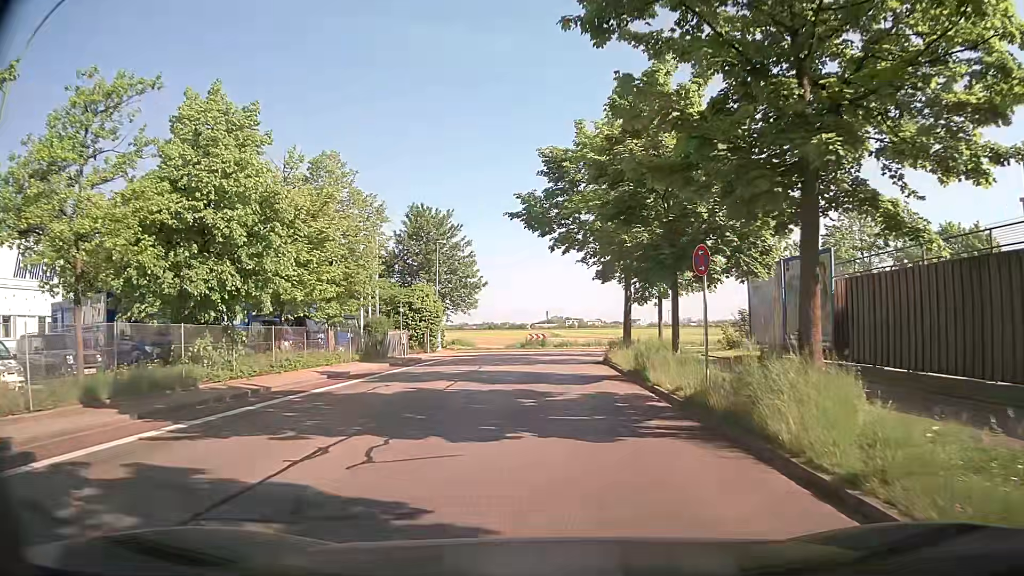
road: tertiary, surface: asphalt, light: Day
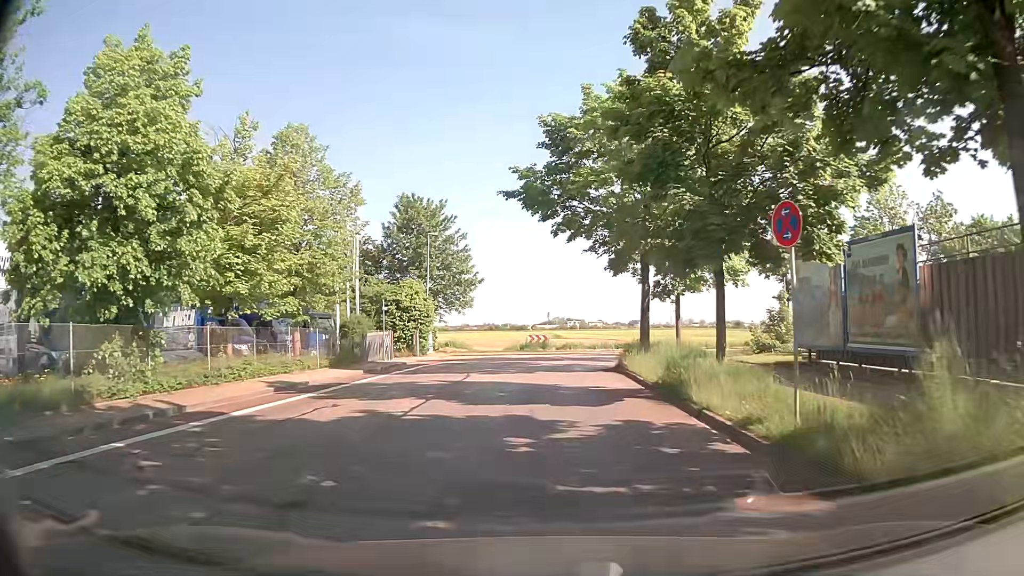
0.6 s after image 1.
(0.0, +4.7) m; 0°
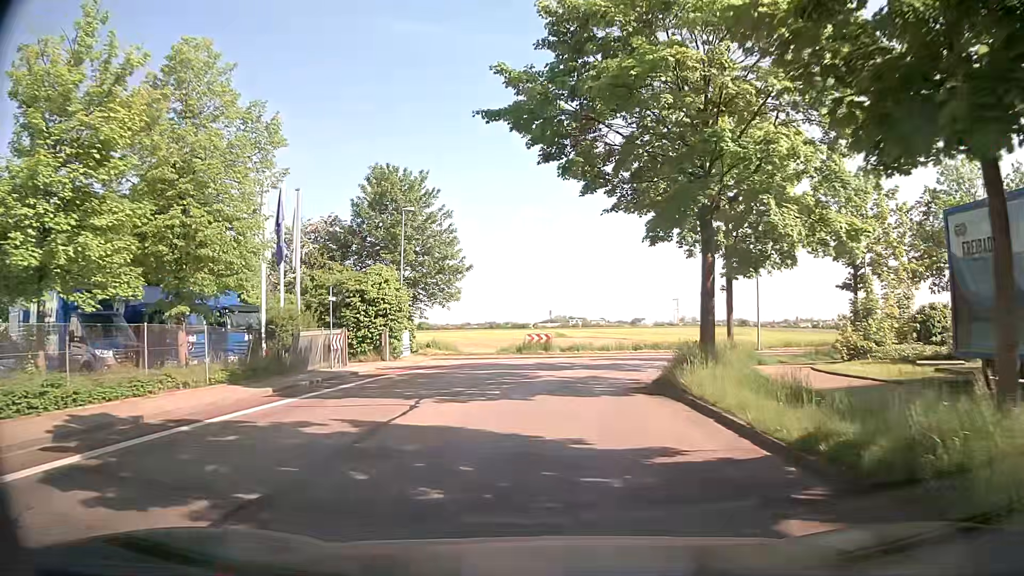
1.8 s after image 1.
(0.0, +9.2) m; -1°
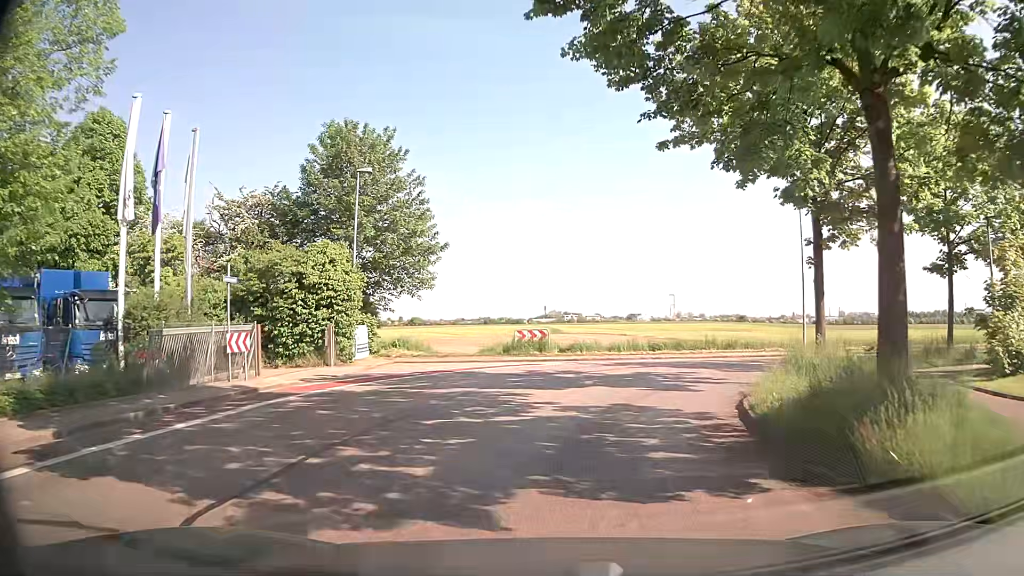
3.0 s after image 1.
(+0.1, +8.6) m; +1°
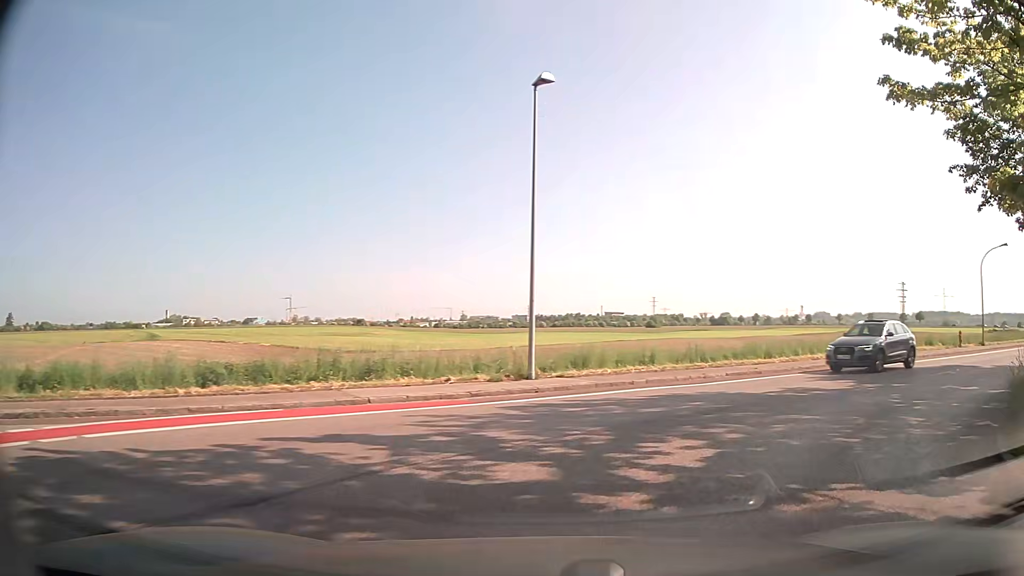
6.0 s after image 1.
(+3.1, +18.4) m; +30°
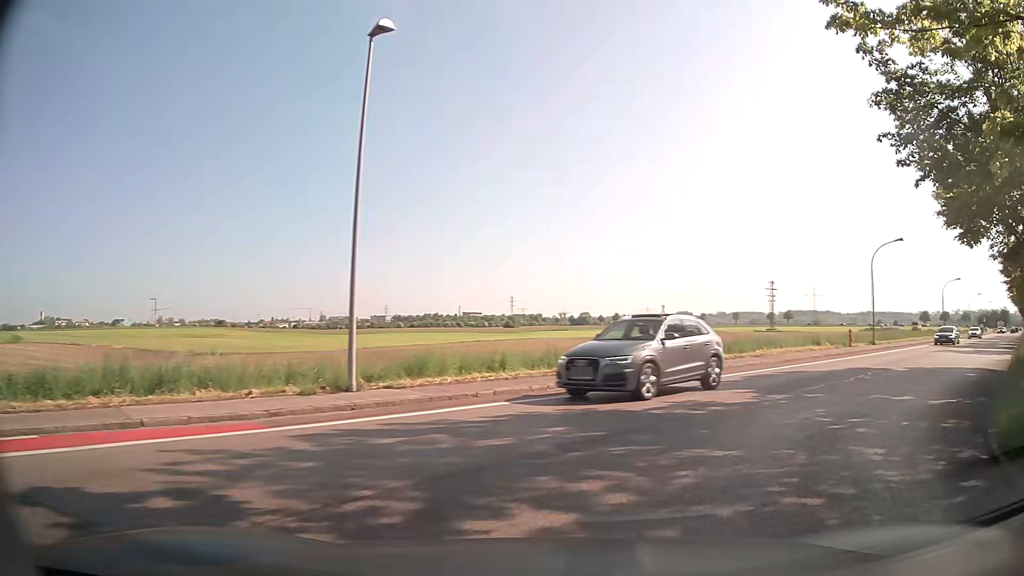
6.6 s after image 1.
(+0.4, +3.2) m; +12°
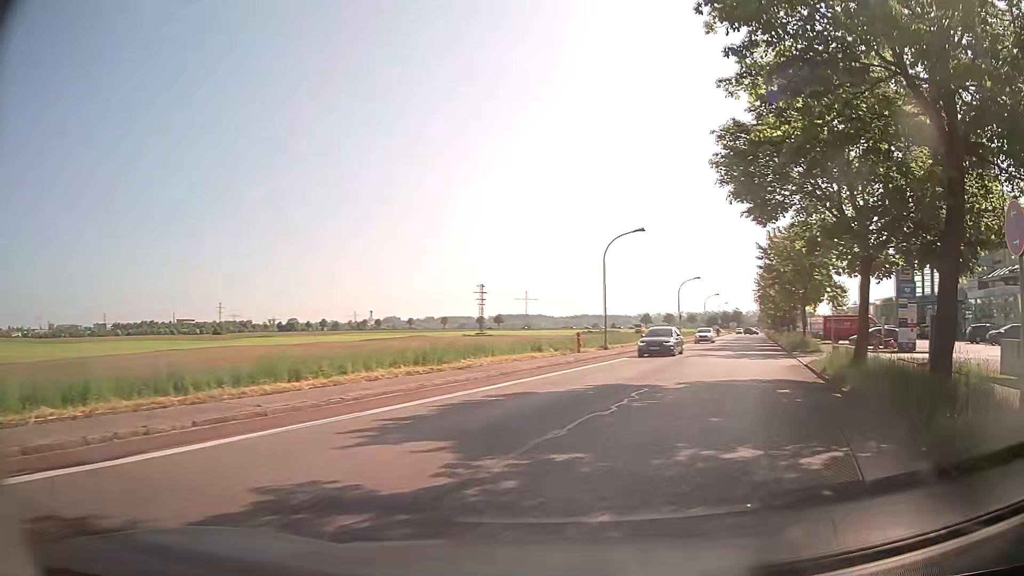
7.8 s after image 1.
(+1.4, +6.4) m; +24°
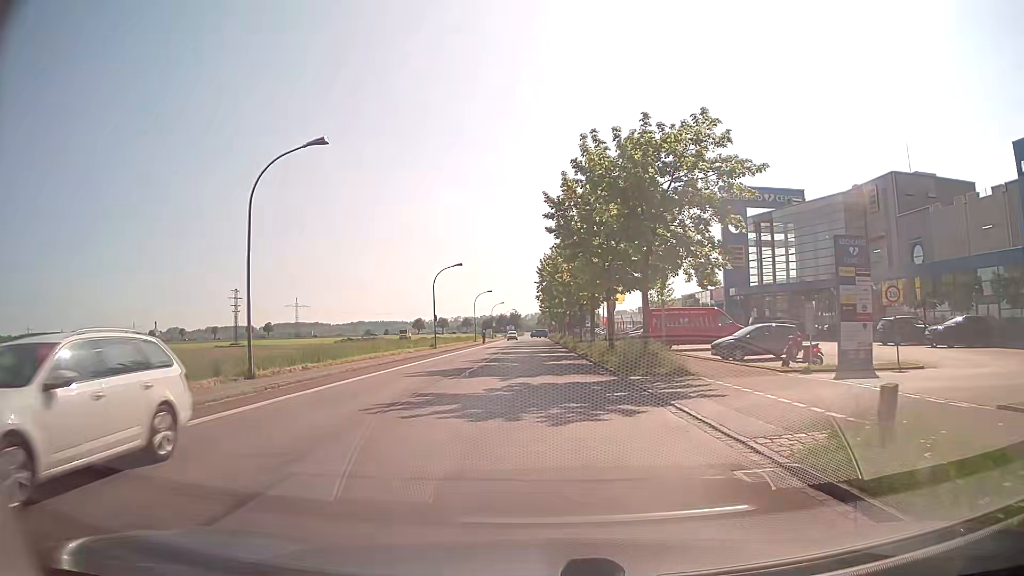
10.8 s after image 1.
(+6.1, +19.9) m; +20°
(0, +10) (0, +20) (0, +30) (0, +40) (0, +50) (0, +60) (0, +70) (0, +80) (0, +90) (0, +100) m
